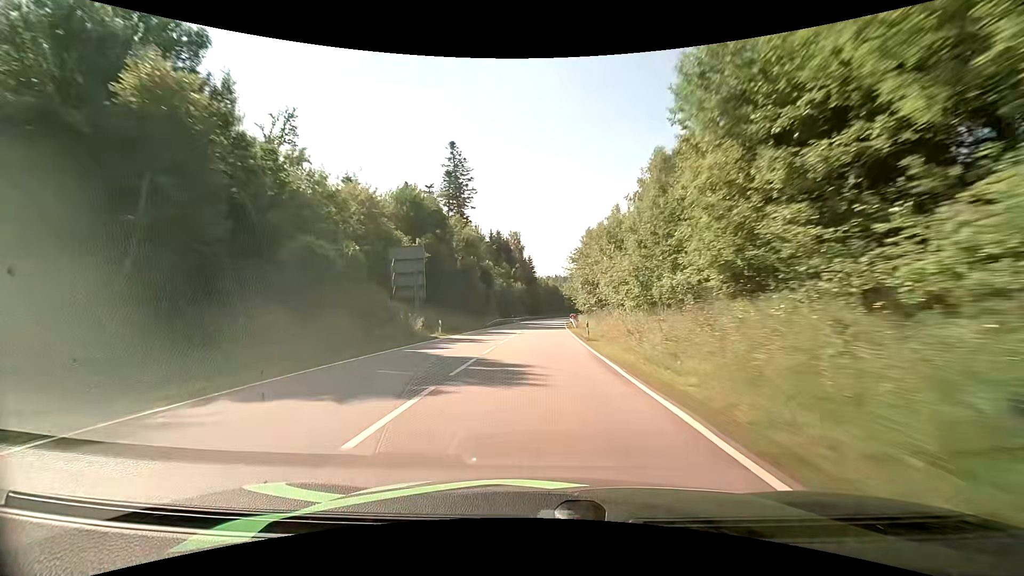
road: primary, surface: asphalt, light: Day
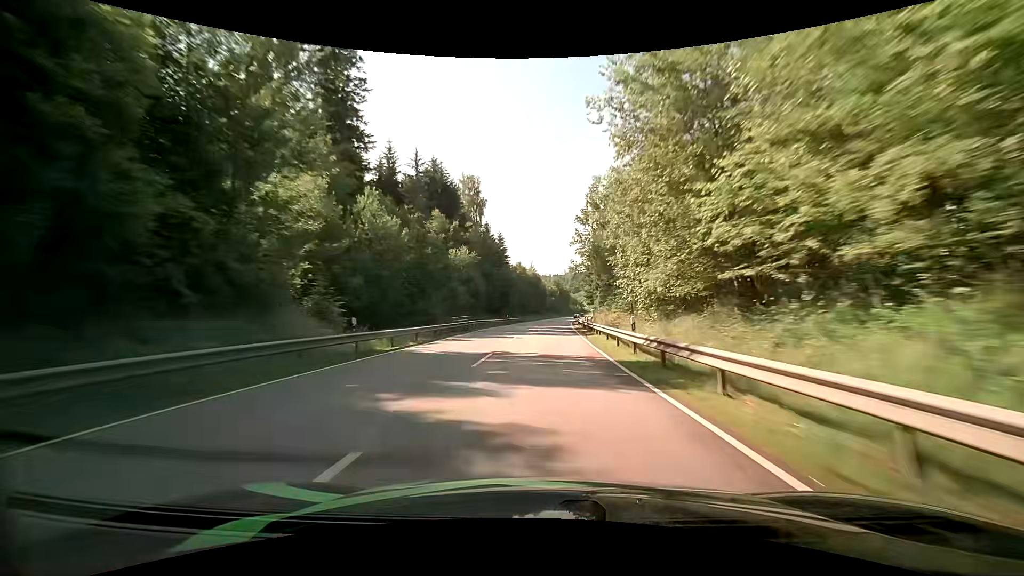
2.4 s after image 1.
(+1.3, +64.7) m; +2°
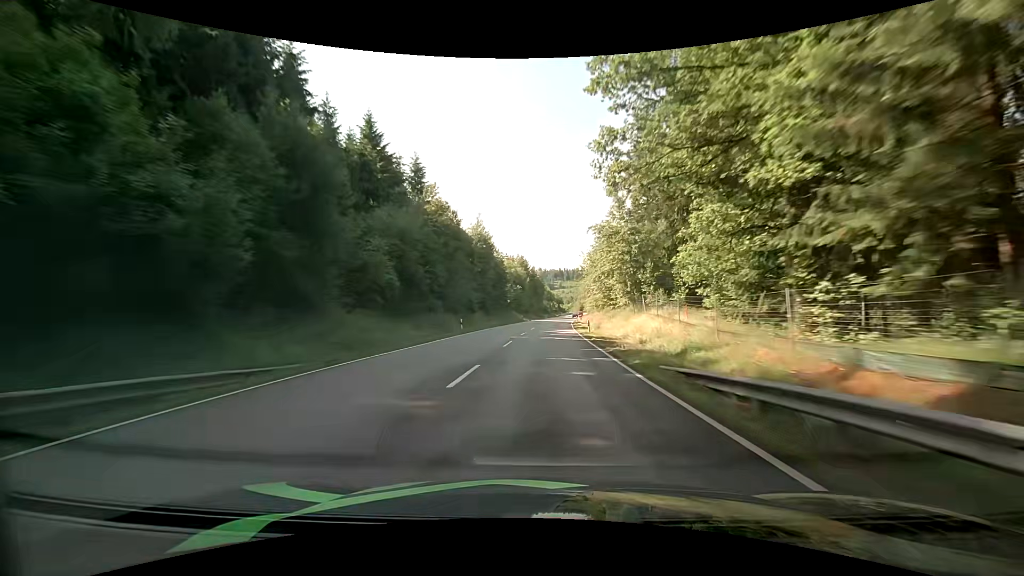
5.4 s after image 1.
(+3.1, +79.1) m; +4°
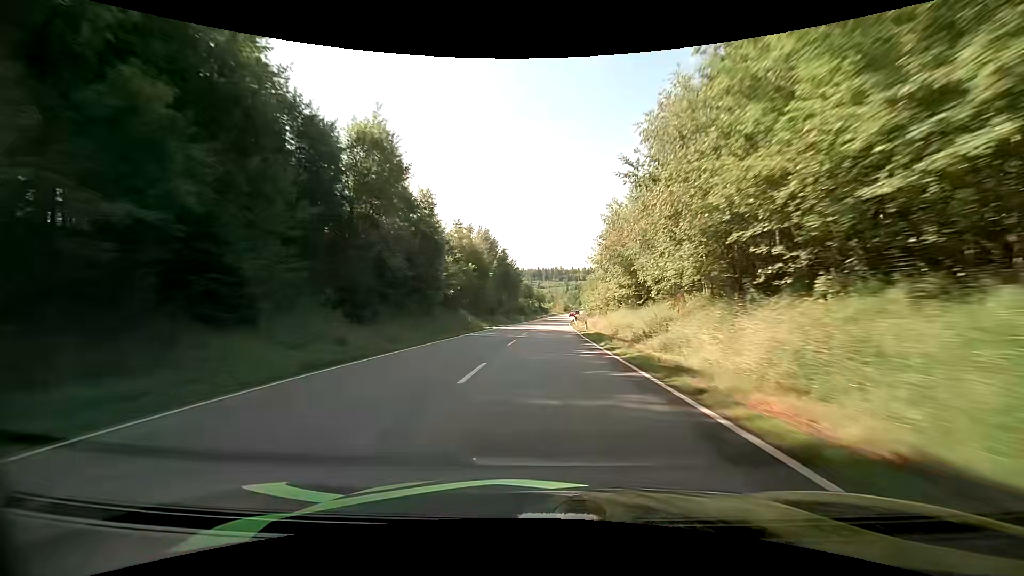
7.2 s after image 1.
(+1.0, +46.9) m; +3°
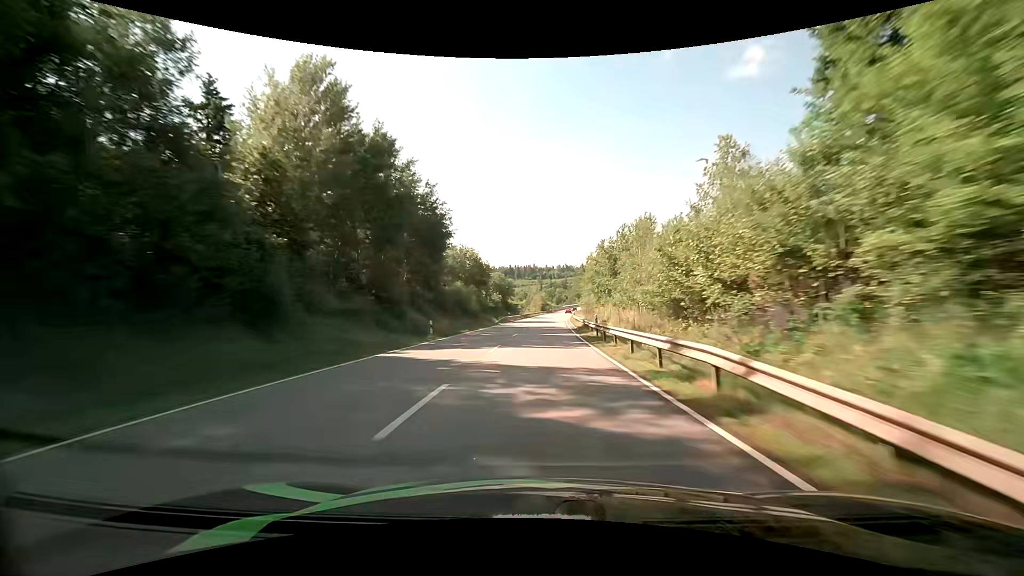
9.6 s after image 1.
(+1.7, +63.7) m; +3°
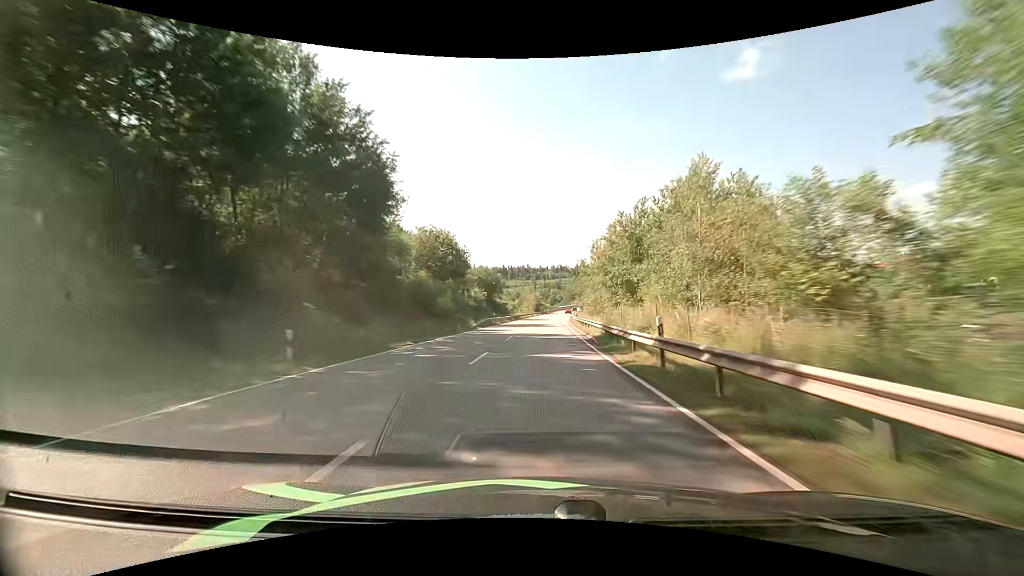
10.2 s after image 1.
(+0.1, +16.2) m; +1°
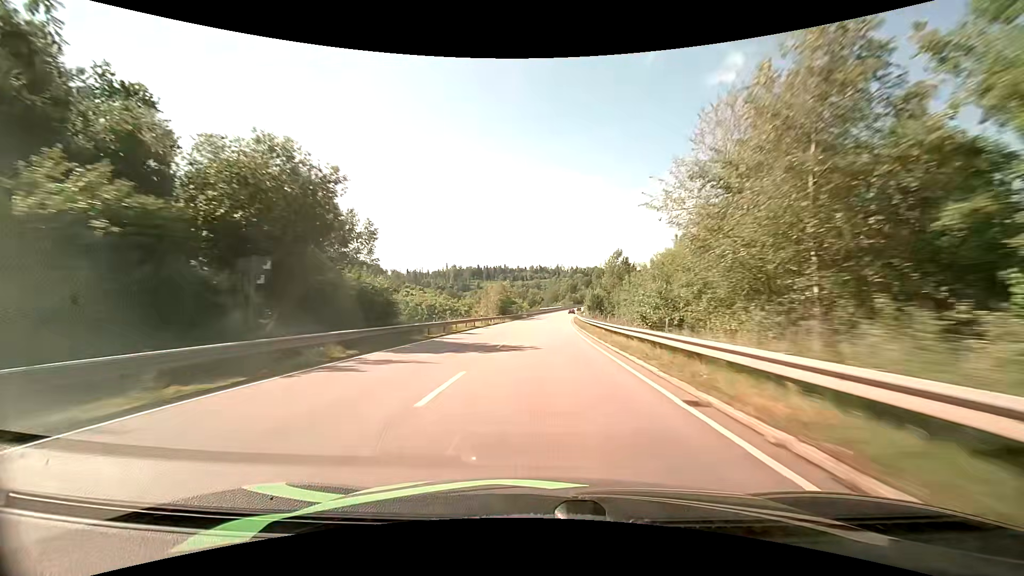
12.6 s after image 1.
(+1.2, +65.4) m; +2°
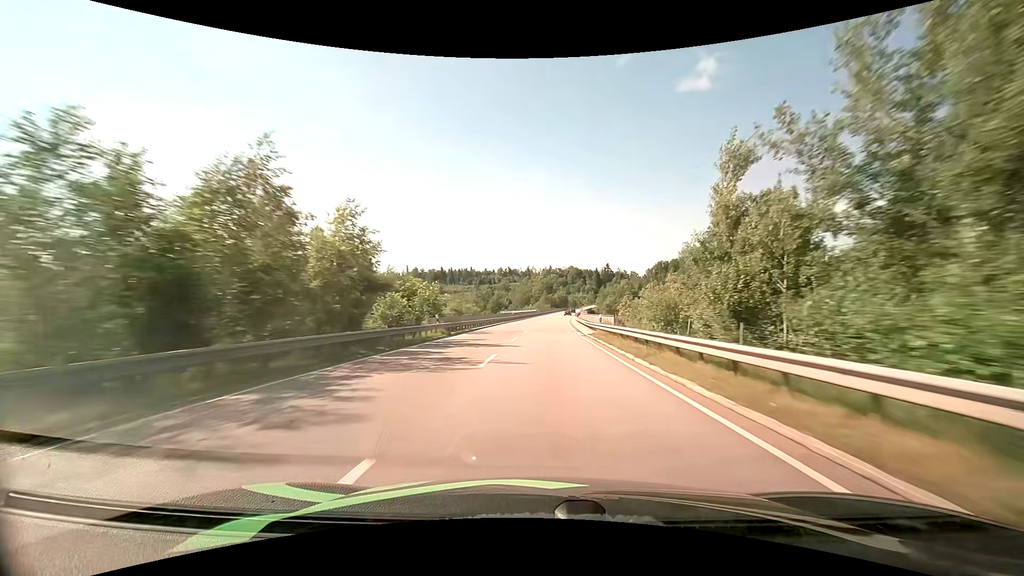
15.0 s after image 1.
(+1.8, +66.2) m; +3°
(0, +10) (0, +20) (0, +30) (+1, +40) (+1, +50) (+2, +60) (+2, +70) (+3, +80) (+3, +90) (+4, +100) m
